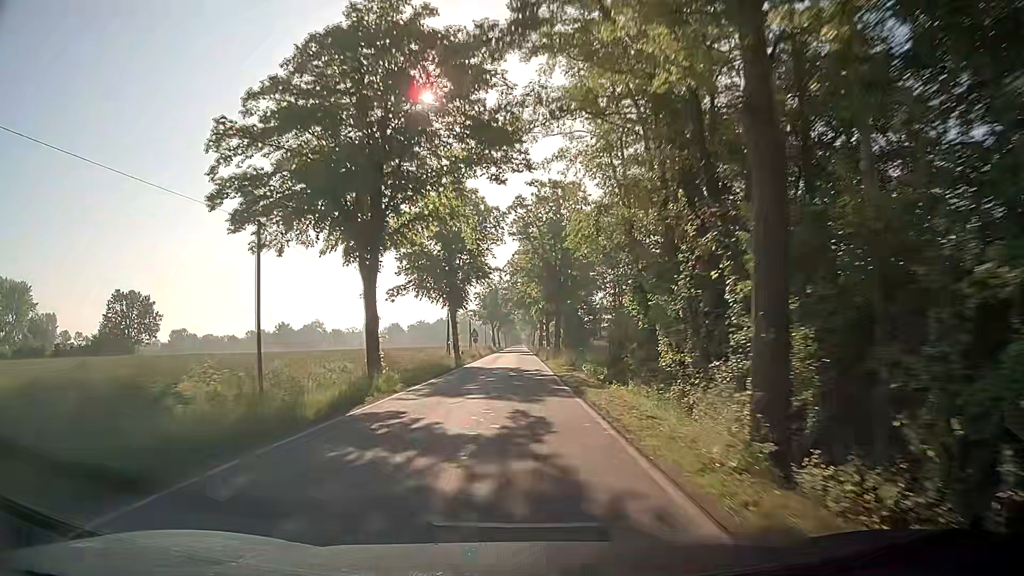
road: tertiary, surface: asphalt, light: Day
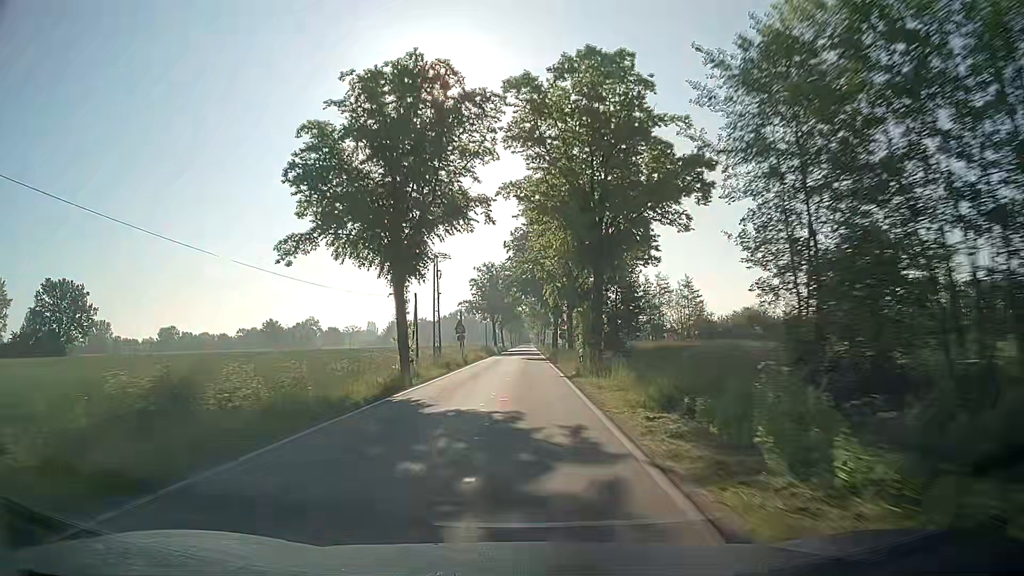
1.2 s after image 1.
(-0.2, +24.7) m; -1°
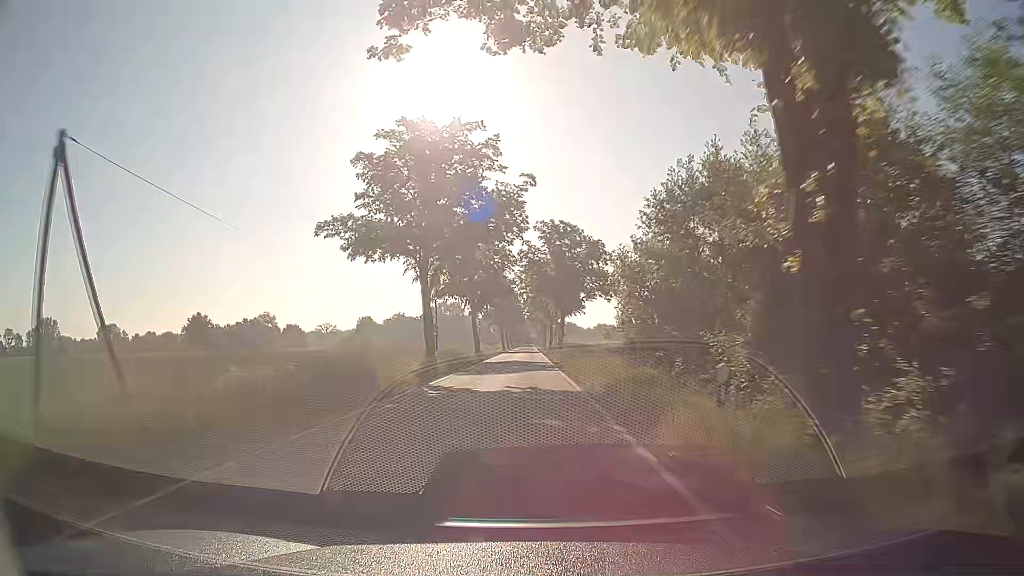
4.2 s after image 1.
(+0.1, +66.4) m; 0°
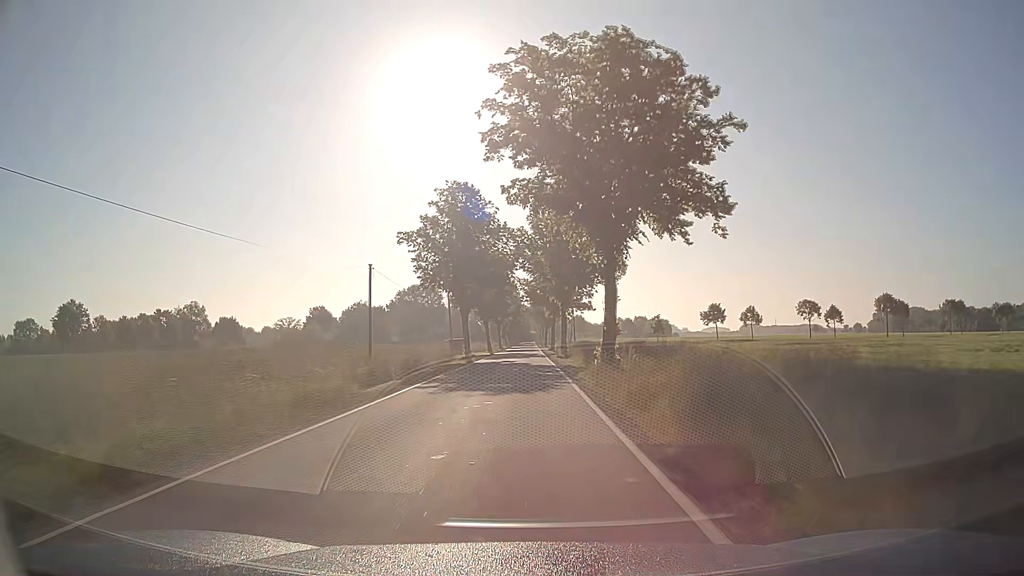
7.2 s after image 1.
(+0.4, +69.5) m; 0°
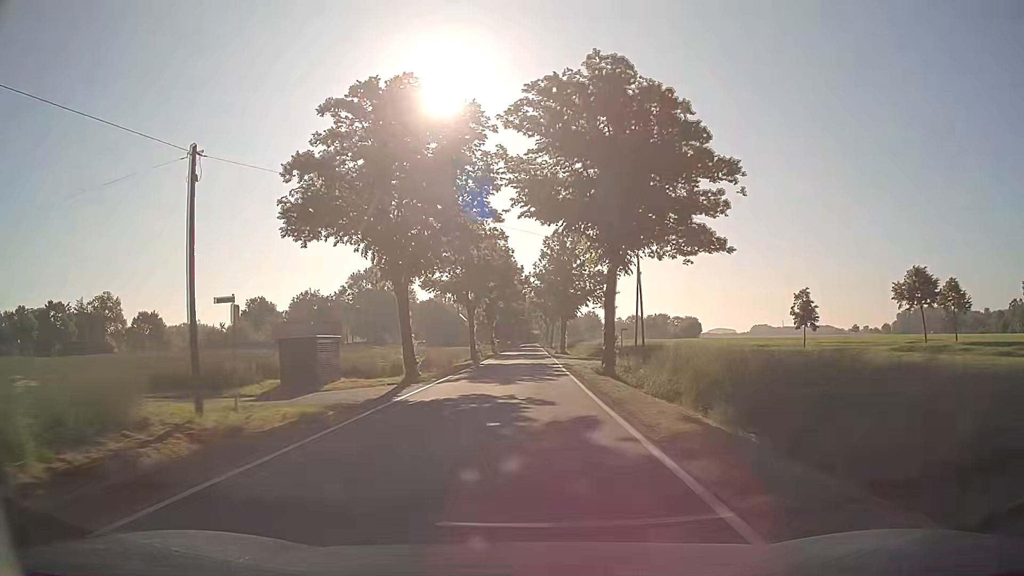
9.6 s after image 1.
(+0.1, +56.5) m; 0°
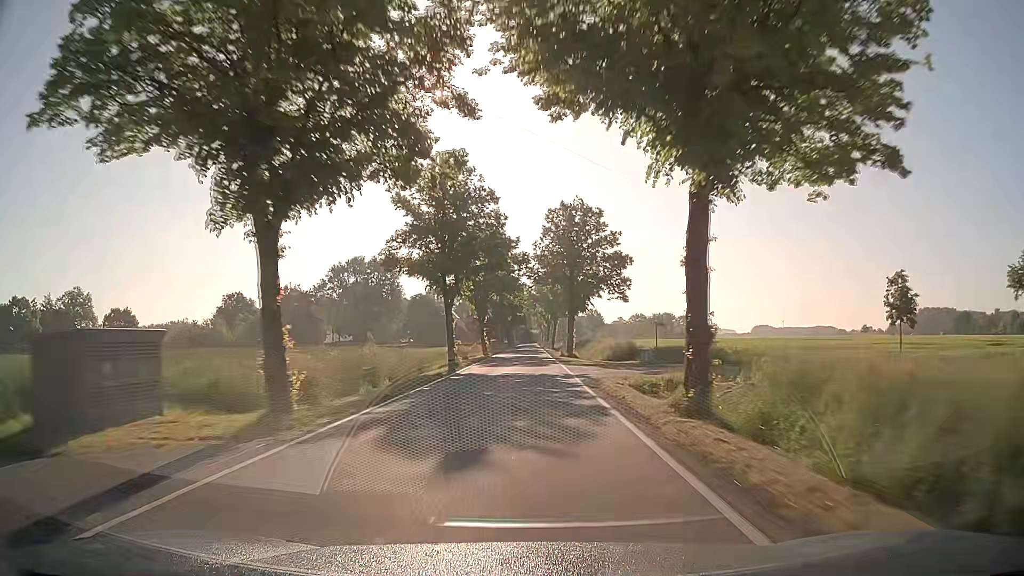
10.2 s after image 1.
(0.0, +14.2) m; 0°
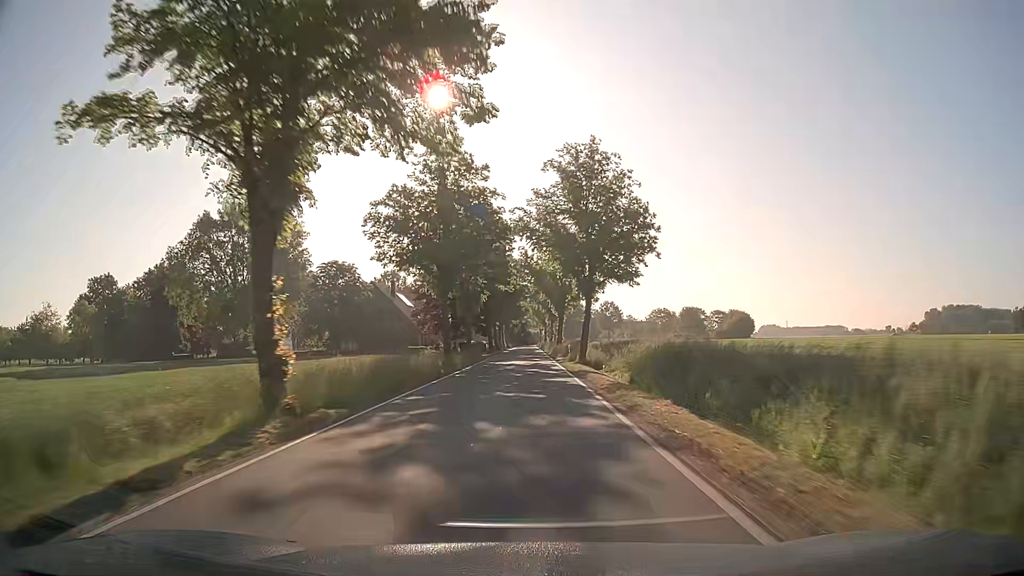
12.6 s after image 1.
(0.0, +56.7) m; 0°
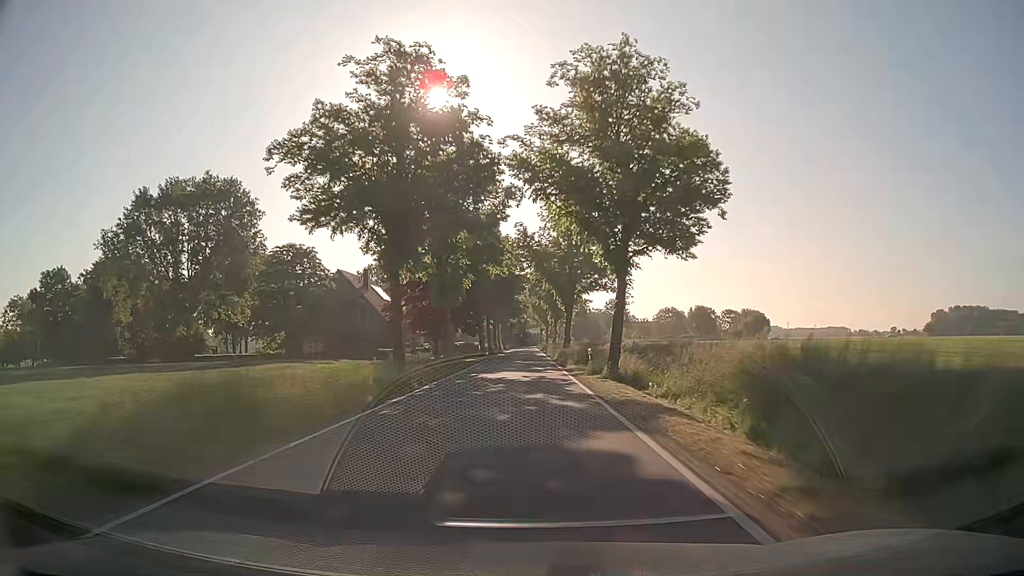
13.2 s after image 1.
(0.0, +14.2) m; 0°
(0, +10) (0, +20) (0, +30) (0, +40) (0, +50) (0, +60) (0, +70) (0, +80) (0, +90) (0, +100) m
